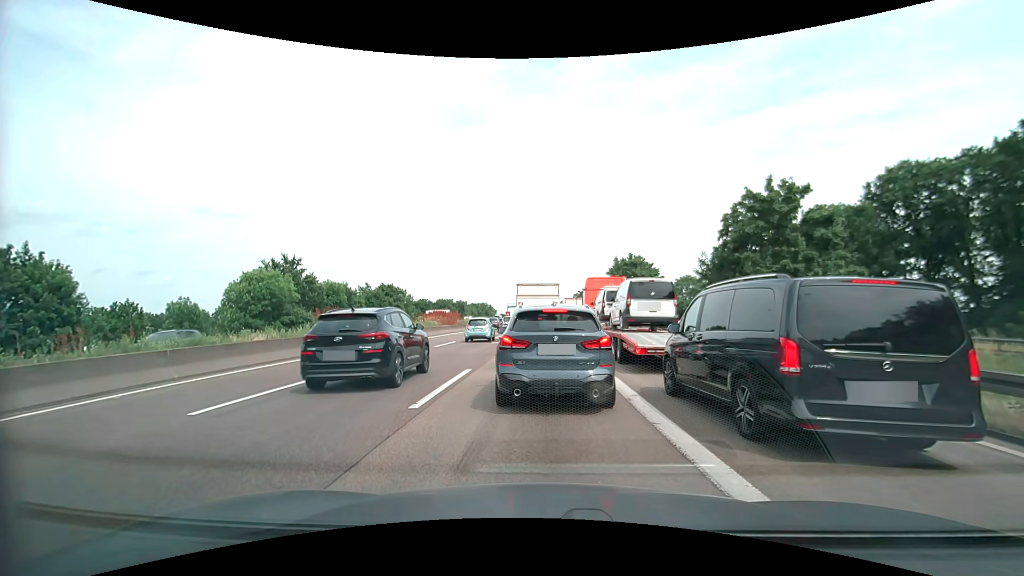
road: motorway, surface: asphalt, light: Day
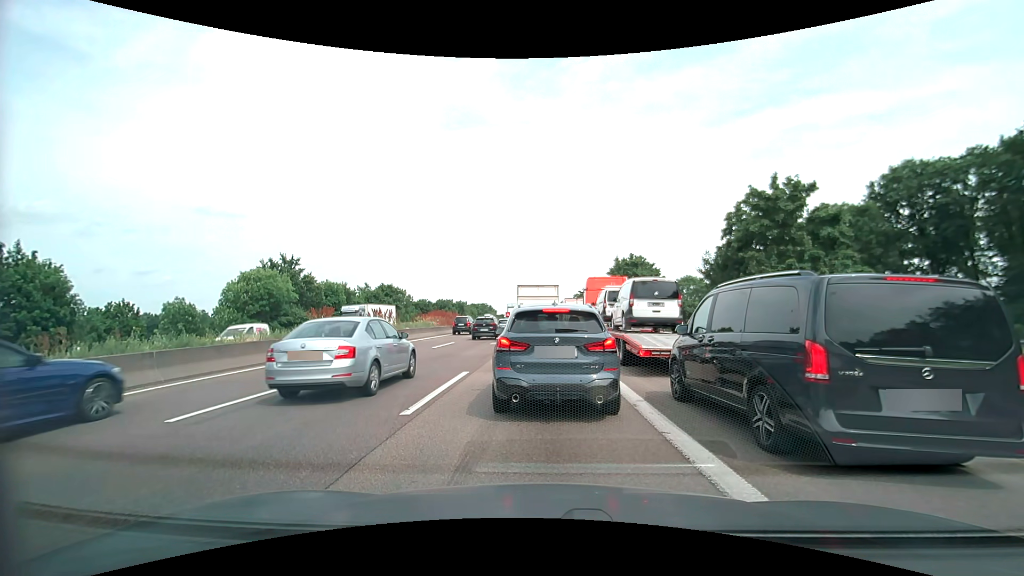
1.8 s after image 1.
(0.0, +0.5) m; 0°
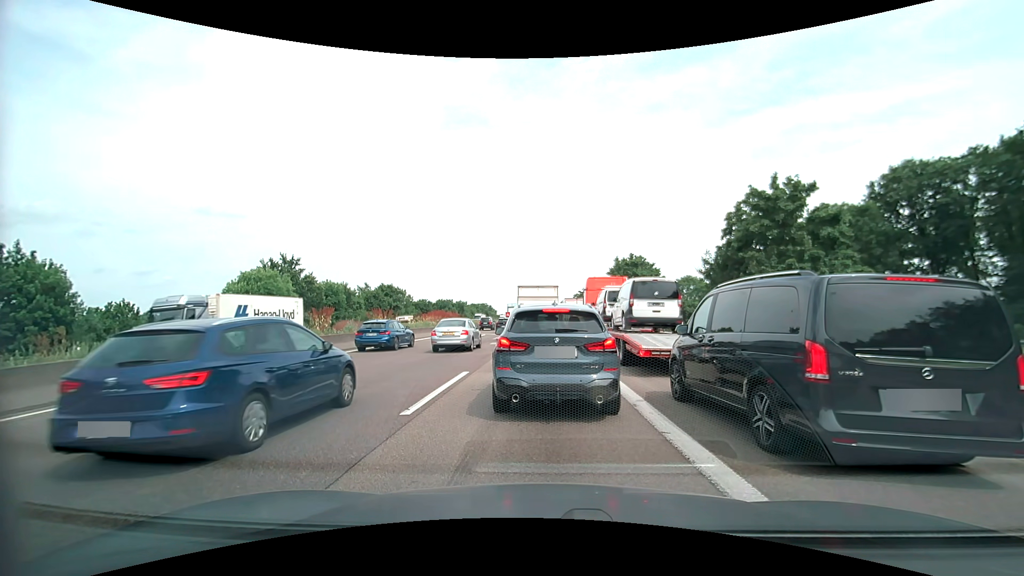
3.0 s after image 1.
(0.0, 0.0) m; 0°
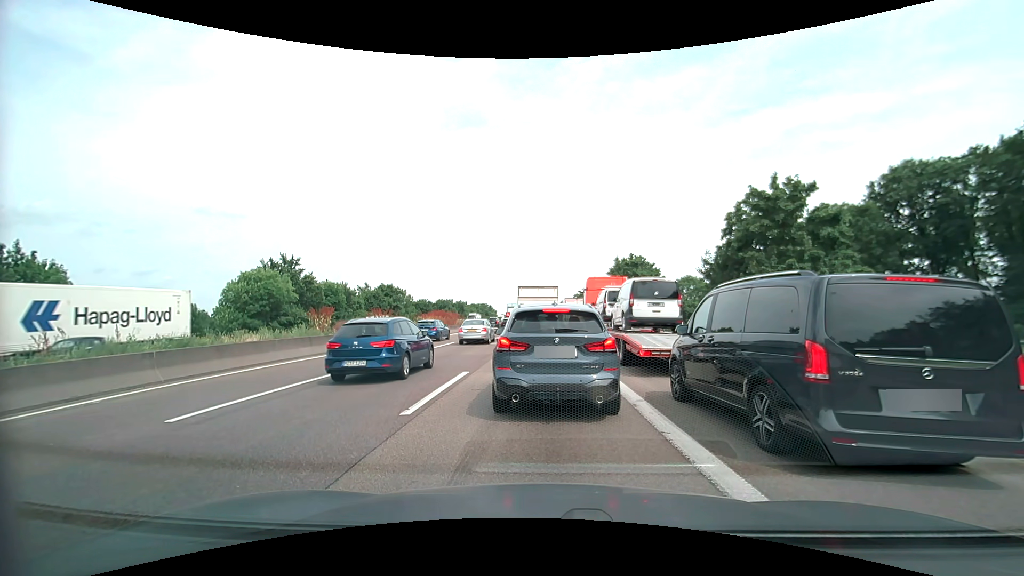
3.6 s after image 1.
(0.0, 0.0) m; 0°
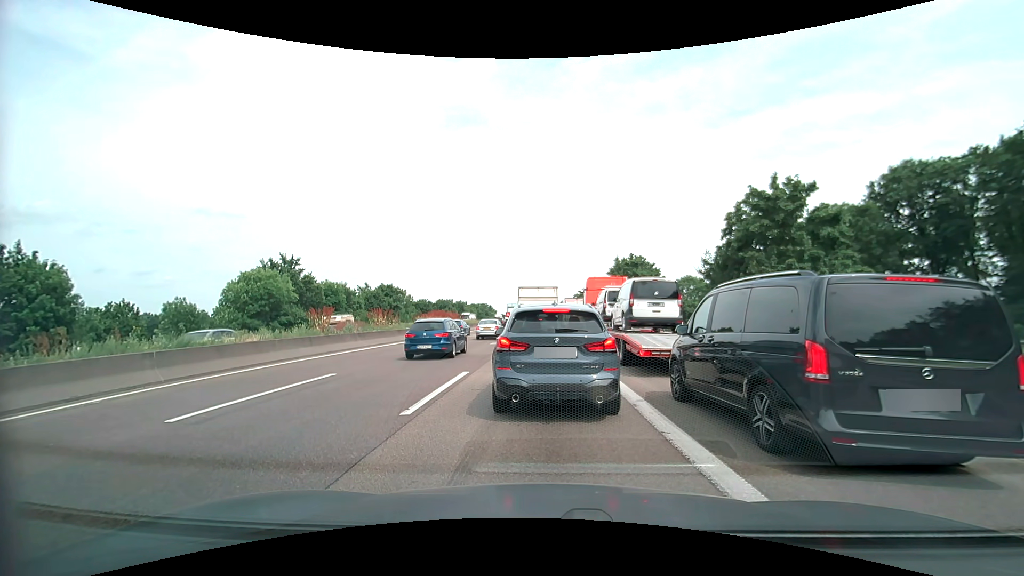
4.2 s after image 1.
(0.0, 0.0) m; 0°
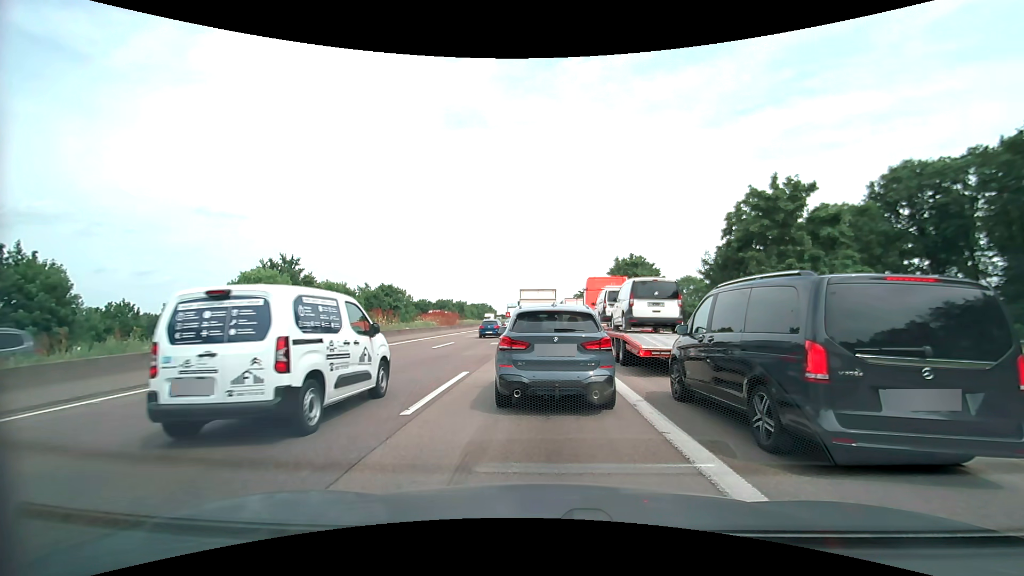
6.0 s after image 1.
(0.0, 0.0) m; 0°
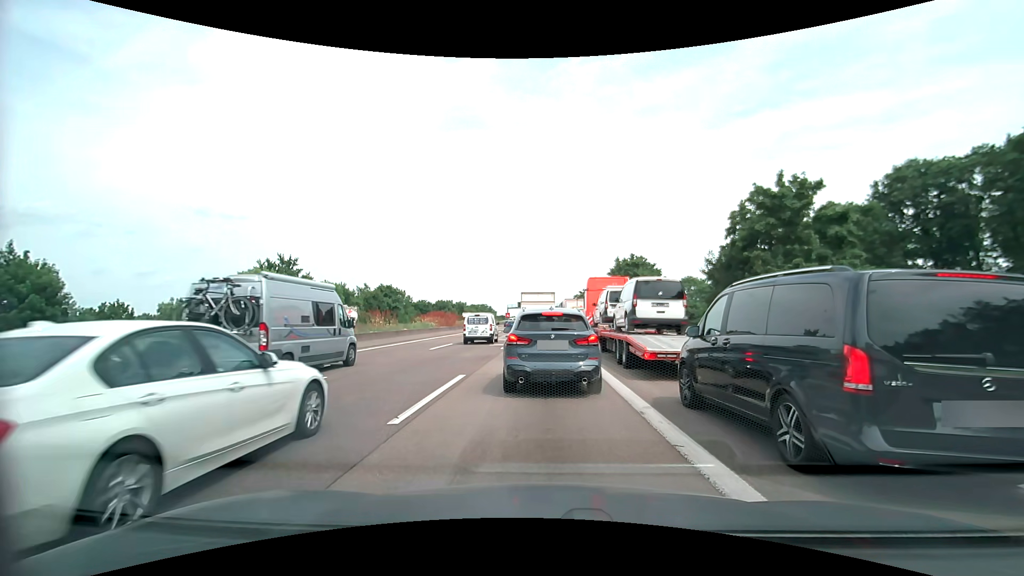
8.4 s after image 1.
(0.0, +0.5) m; 0°
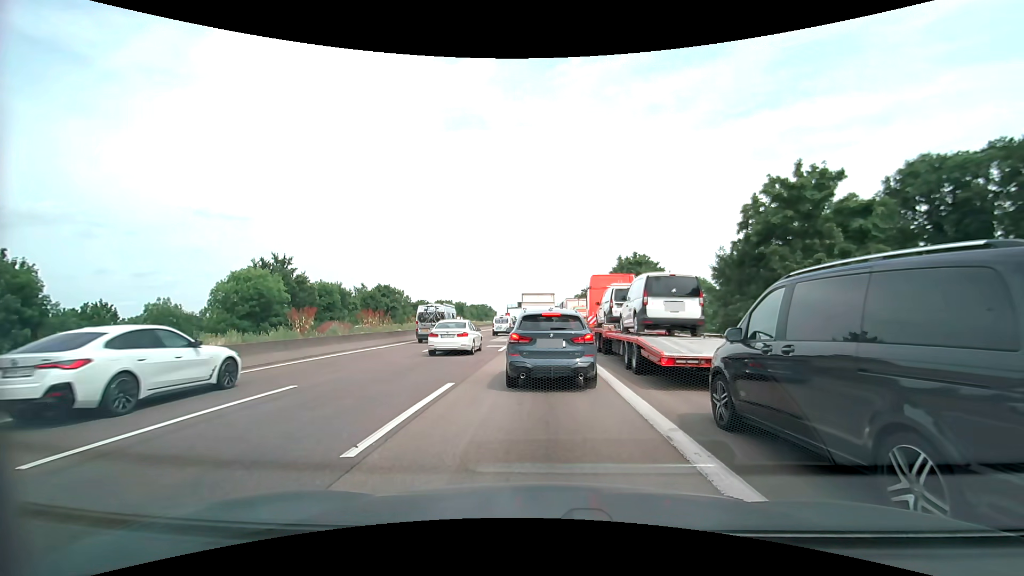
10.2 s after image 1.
(0.0, +1.6) m; 0°
